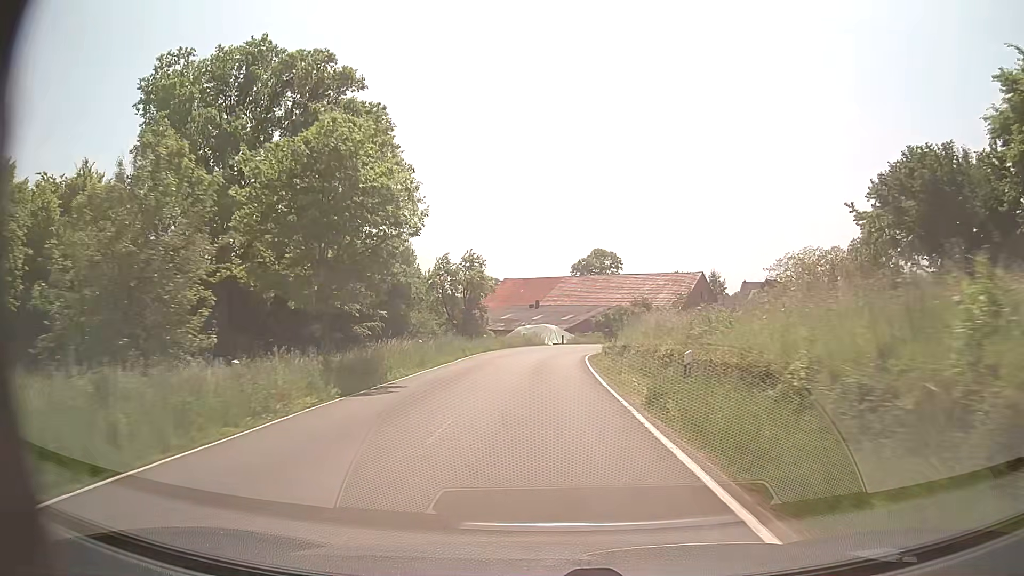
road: secondary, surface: asphalt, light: Day
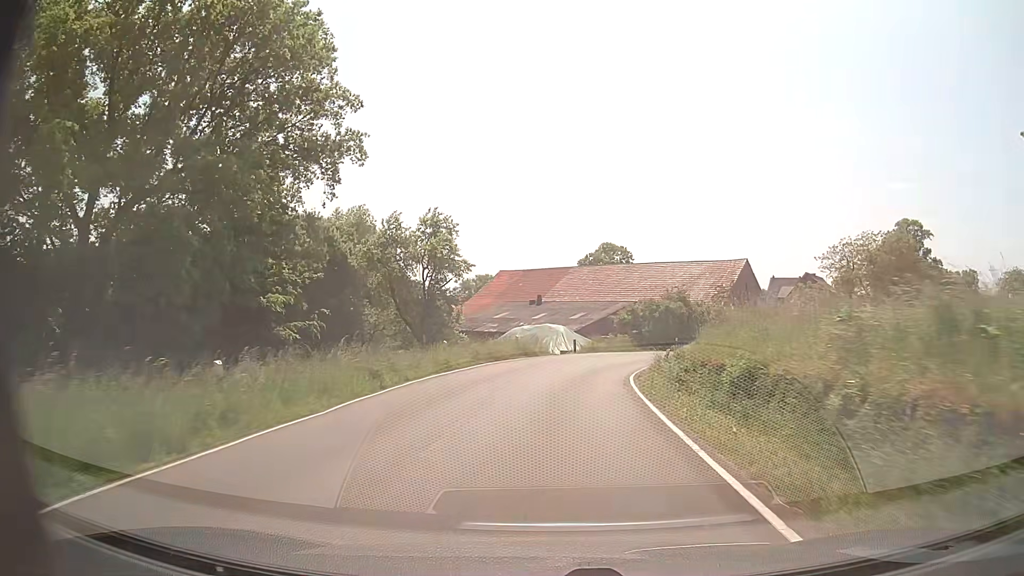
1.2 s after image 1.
(-0.1, +17.7) m; 0°
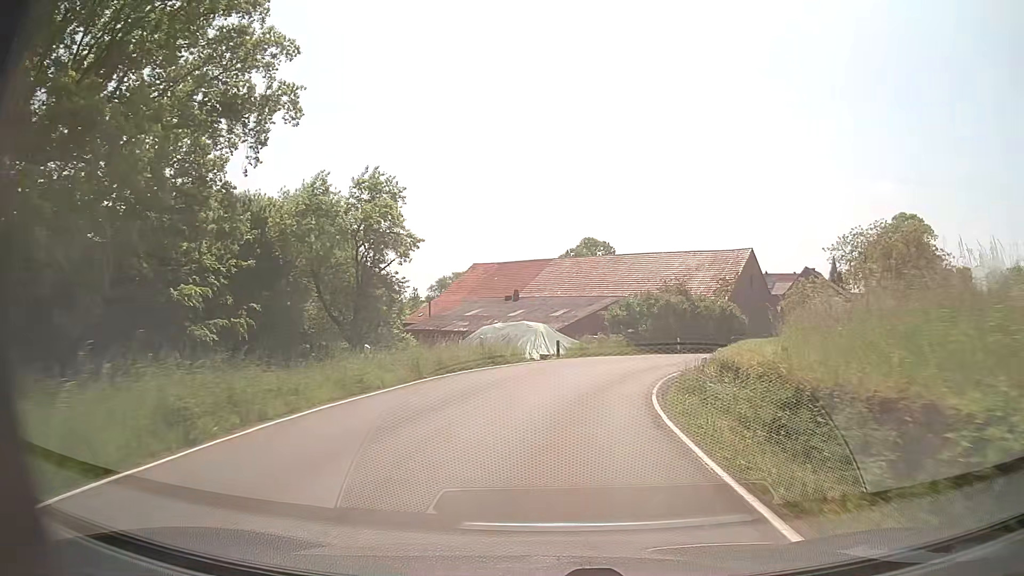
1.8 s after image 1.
(+0.1, +8.2) m; +2°
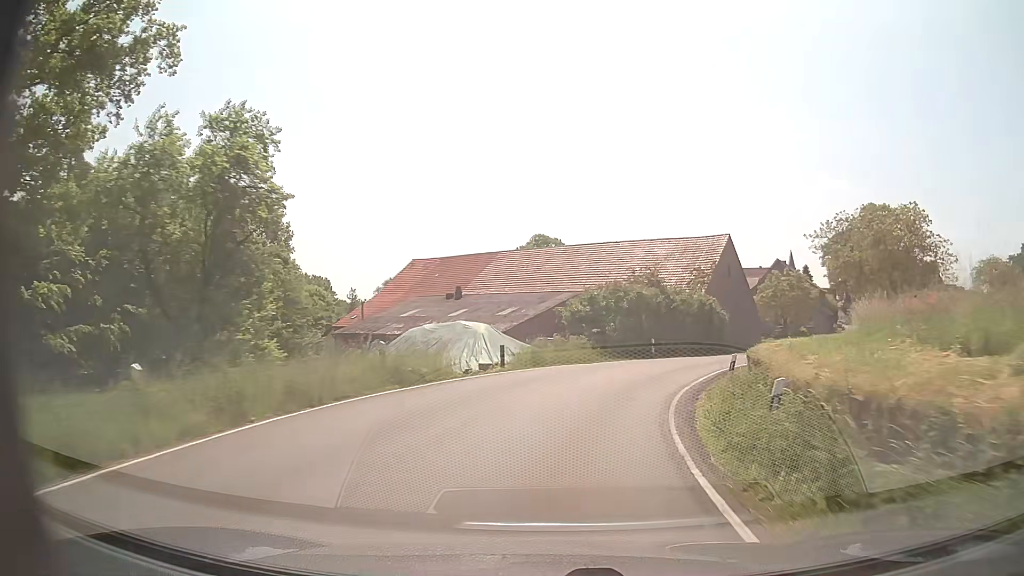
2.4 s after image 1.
(+0.3, +8.2) m; +4°
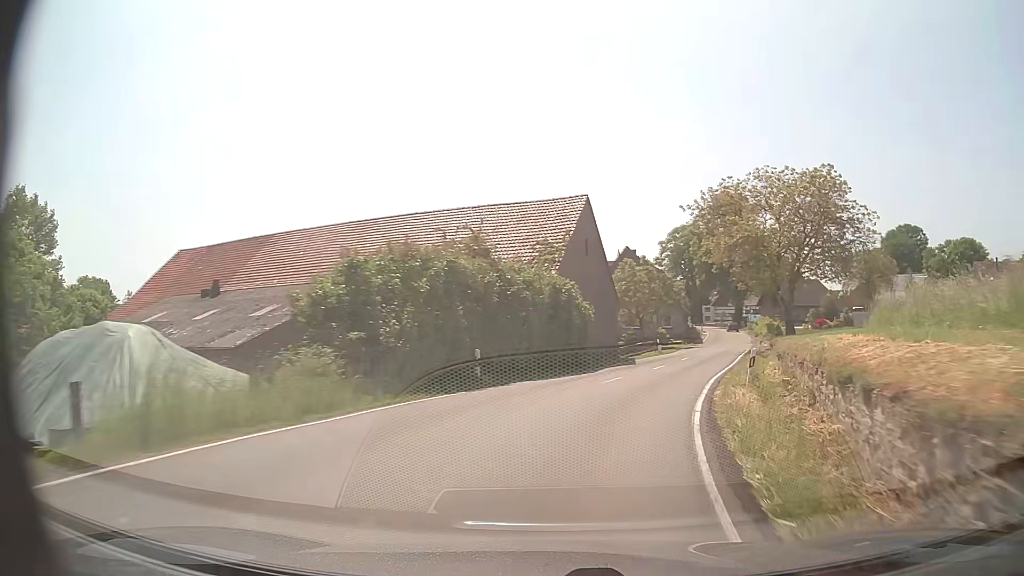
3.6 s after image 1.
(+2.0, +16.4) m; +15°
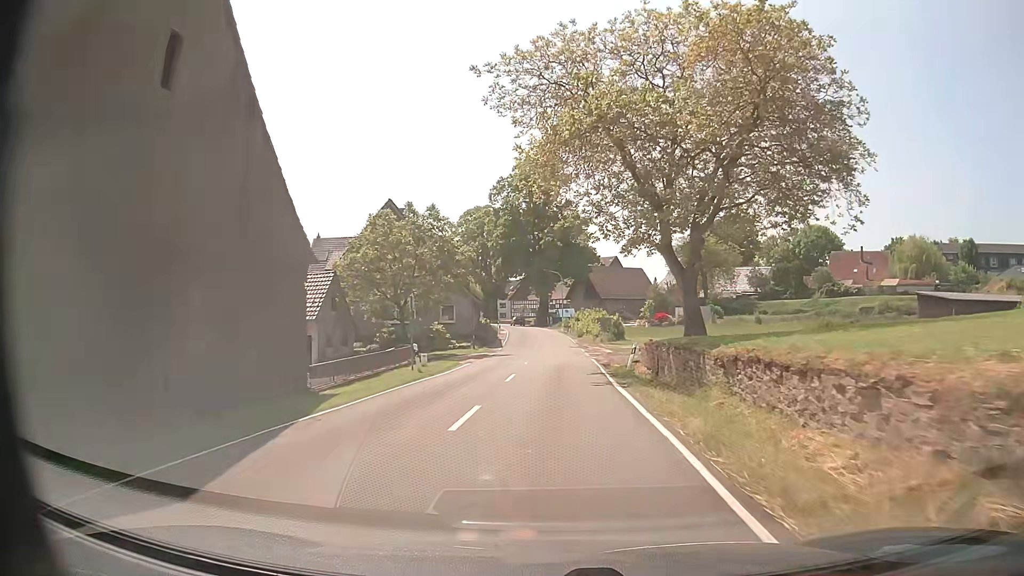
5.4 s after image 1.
(+5.1, +25.8) m; +18°
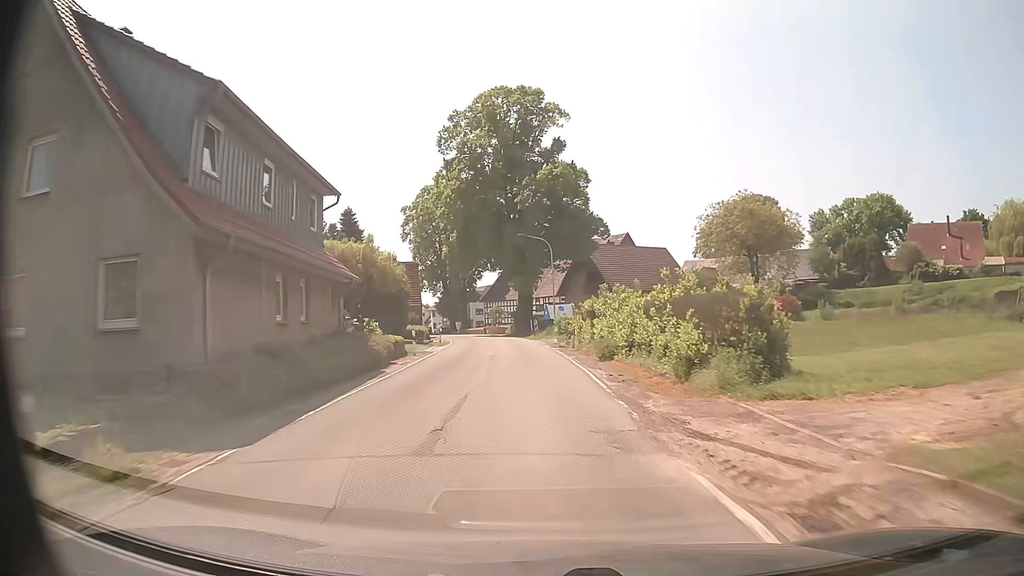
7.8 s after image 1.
(+0.7, +38.3) m; +1°
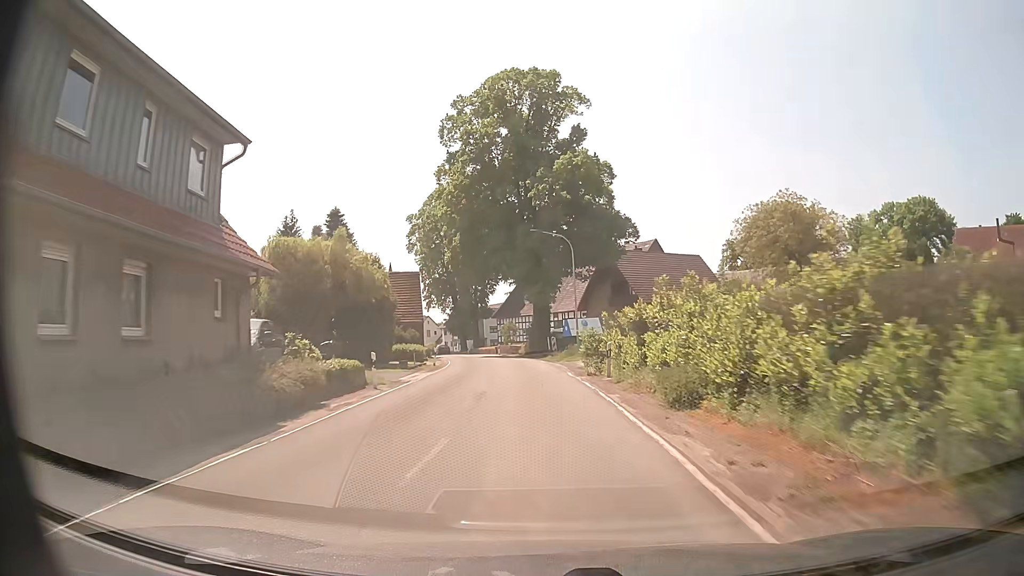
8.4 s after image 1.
(-0.1, +9.9) m; -2°
(0, +10) (-1, +20) (-1, +30) (-2, +40) (-3, +50) (-5, +60) (-7, +69) (-10, +79) (-13, +89) (-15, +98) m
